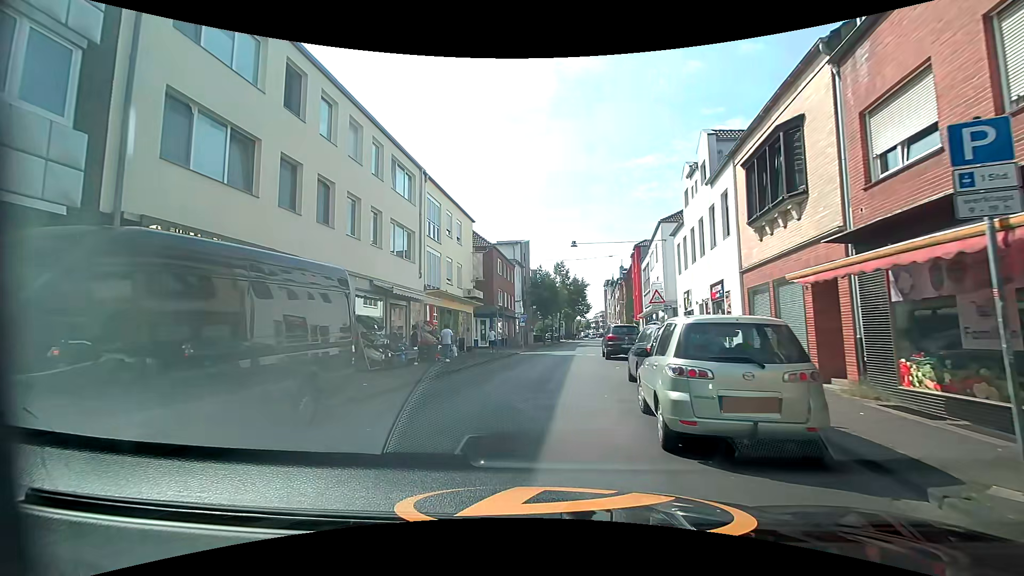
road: residential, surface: asphalt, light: Day
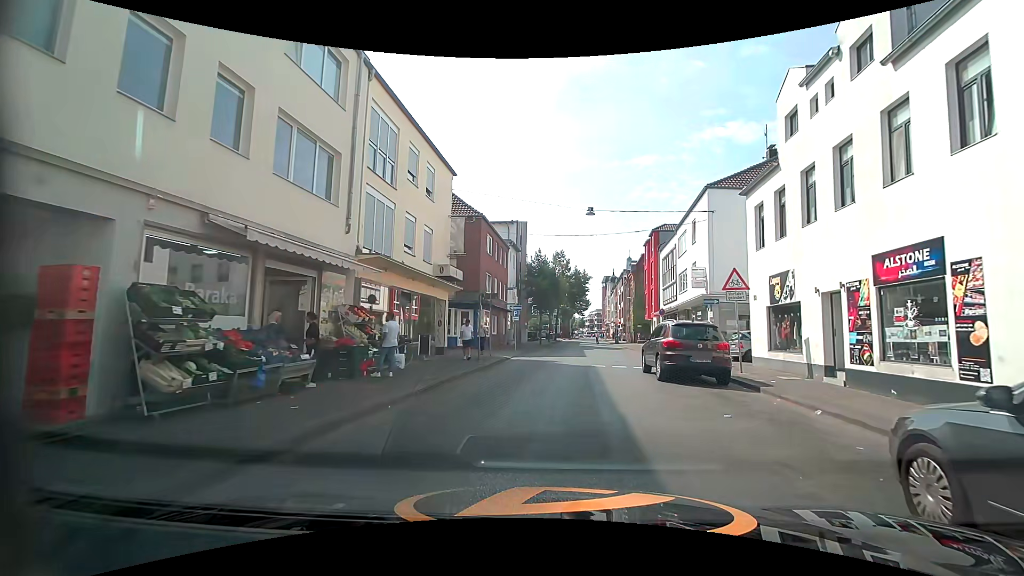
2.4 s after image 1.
(-0.5, +9.8) m; +1°
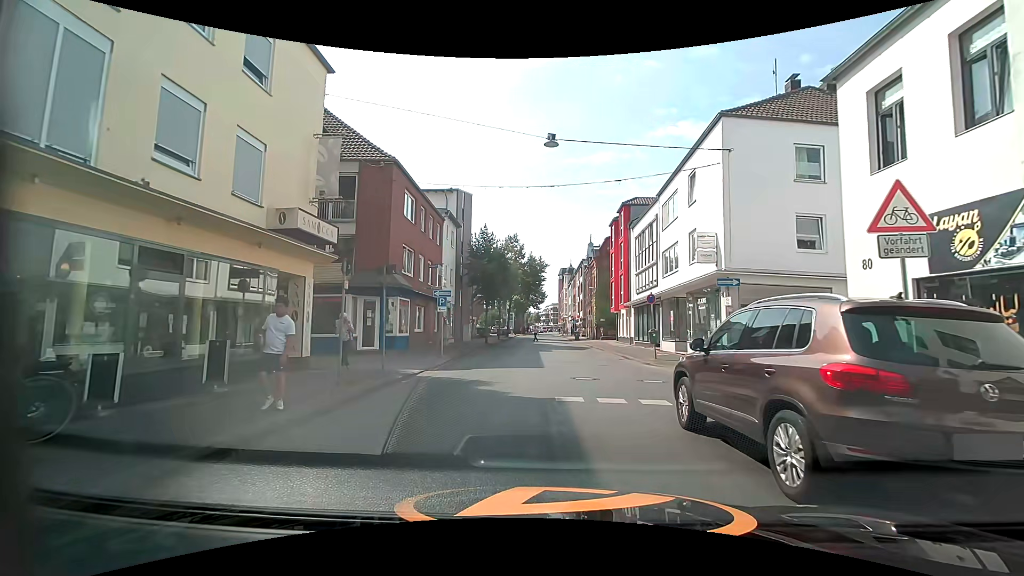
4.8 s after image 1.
(+0.6, +9.7) m; +6°
(0, +10) (+1, +20) (+1, +30) (+1, +40) (0, +50) (0, +60) (-1, +70) (-1, +80) (-1, +90) (-1, +100) m
